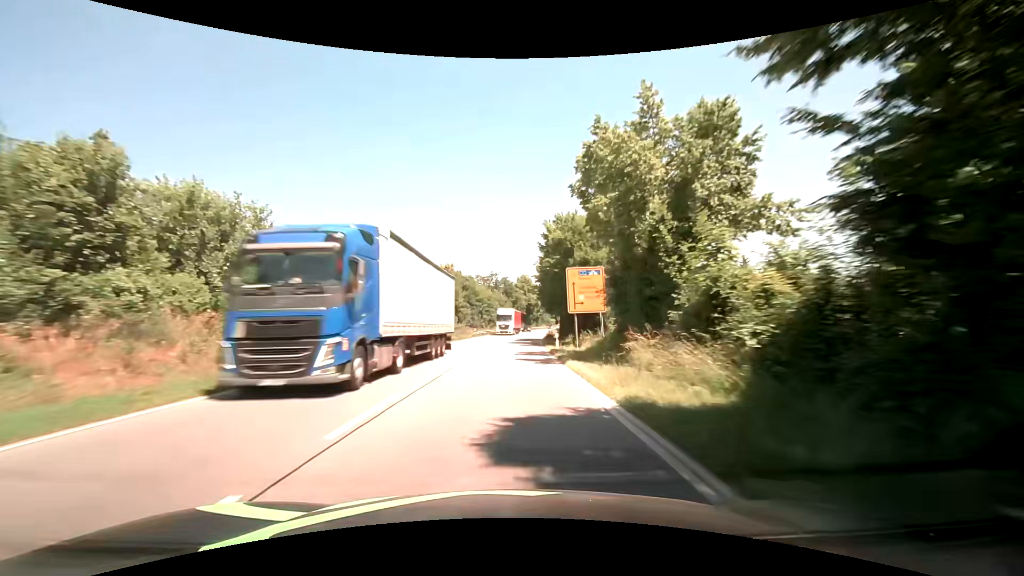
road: primary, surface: asphalt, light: Day
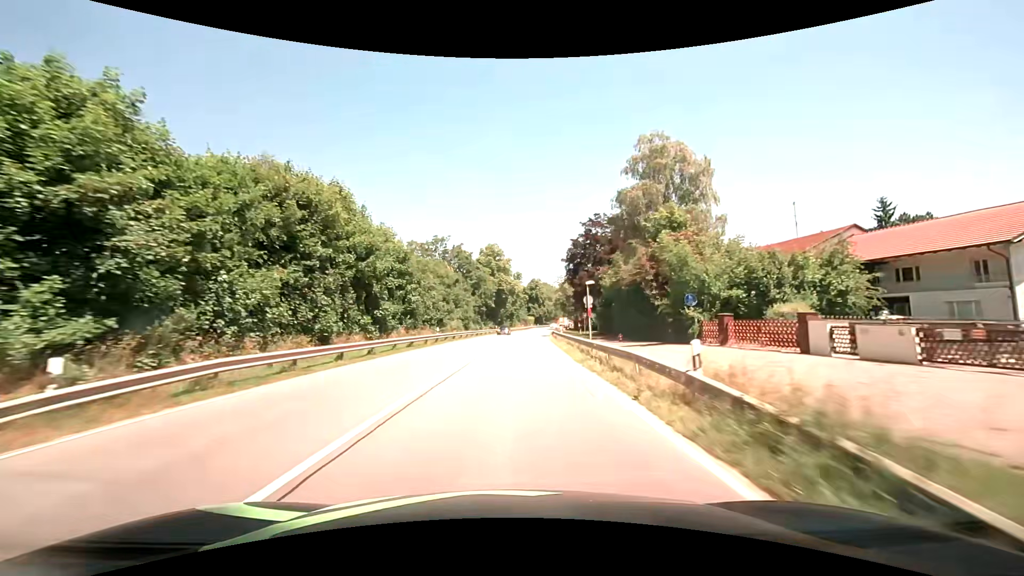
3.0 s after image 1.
(+1.6, +58.5) m; +3°
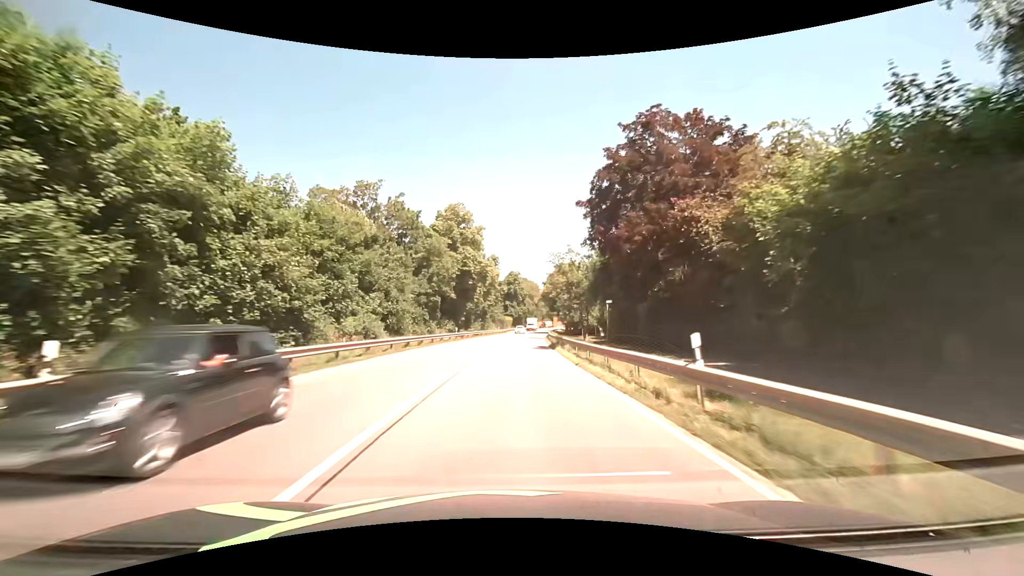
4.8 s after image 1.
(+0.6, +32.0) m; +3°
(0, +10) (0, +20) (+1, +30) (+1, +40) (+2, +50) (+2, +60) (+3, +70) (+4, +80) (+5, +90) (+6, +100) m
